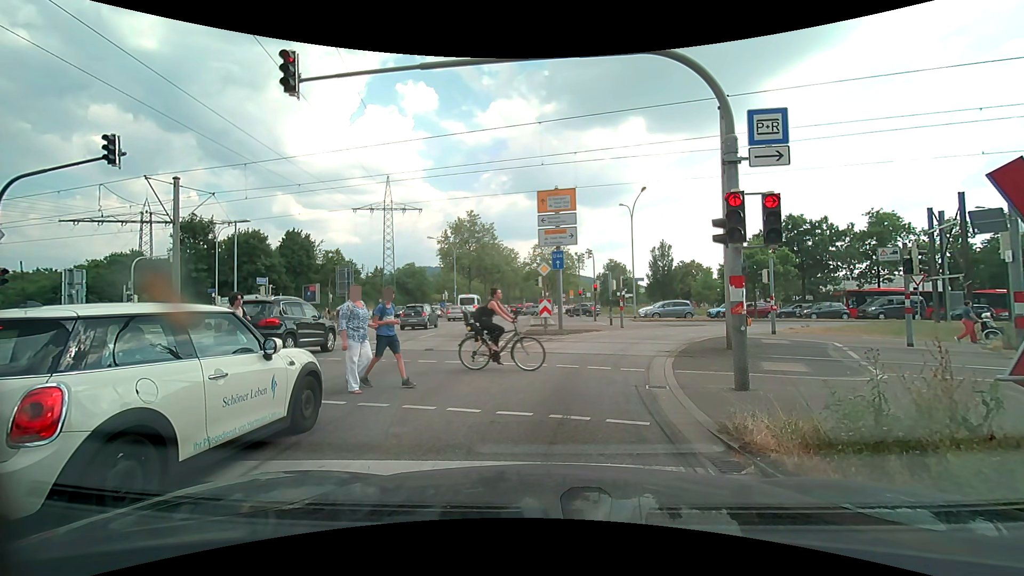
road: primary_link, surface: asphalt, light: Day
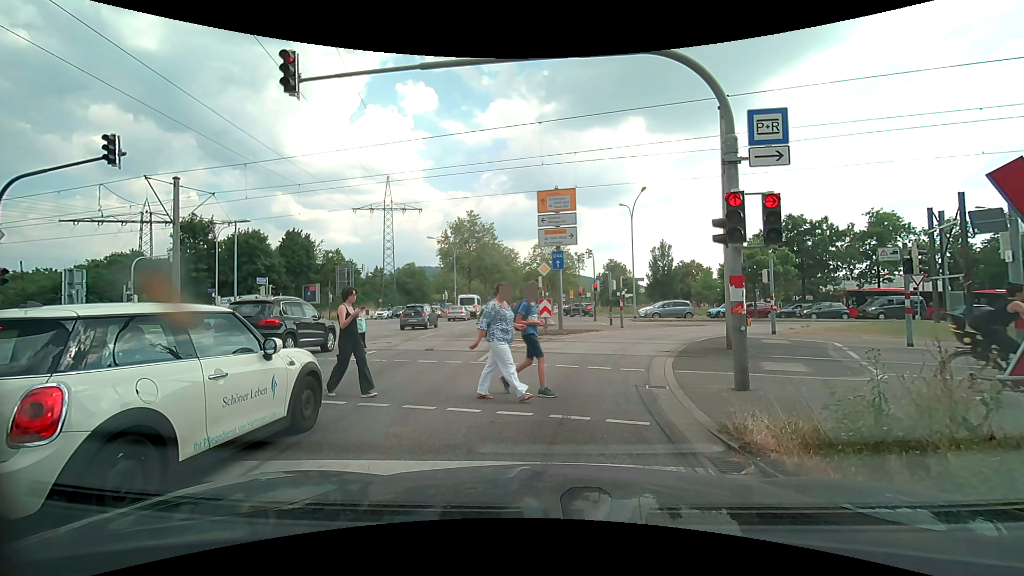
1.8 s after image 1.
(0.0, 0.0) m; 0°
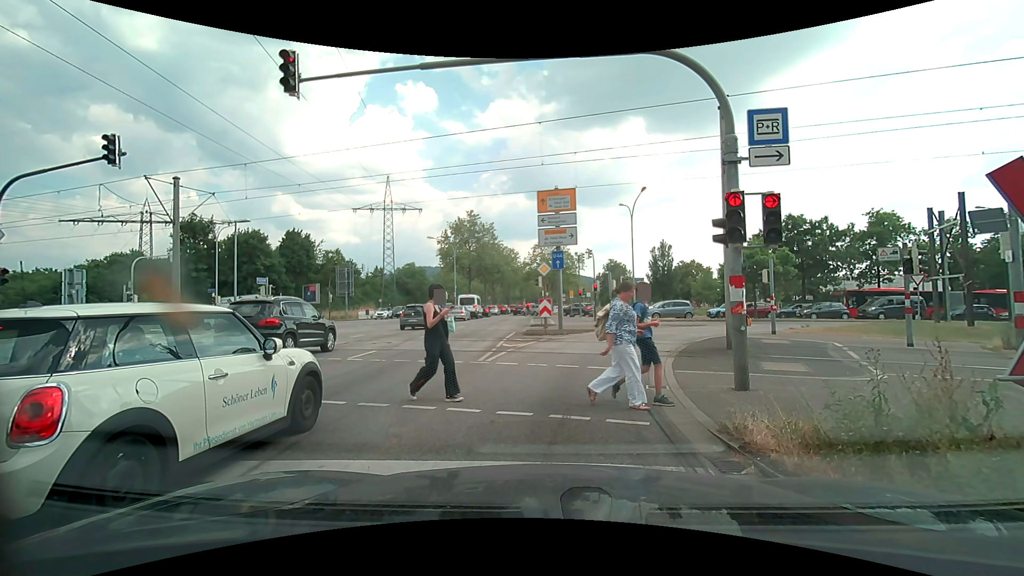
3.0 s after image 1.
(0.0, 0.0) m; 0°
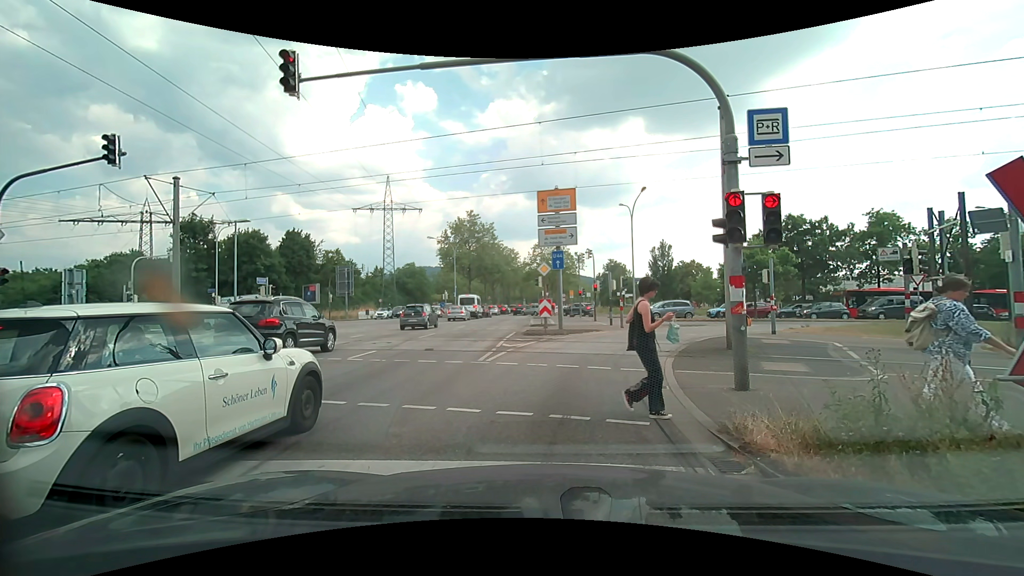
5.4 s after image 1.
(0.0, 0.0) m; 0°
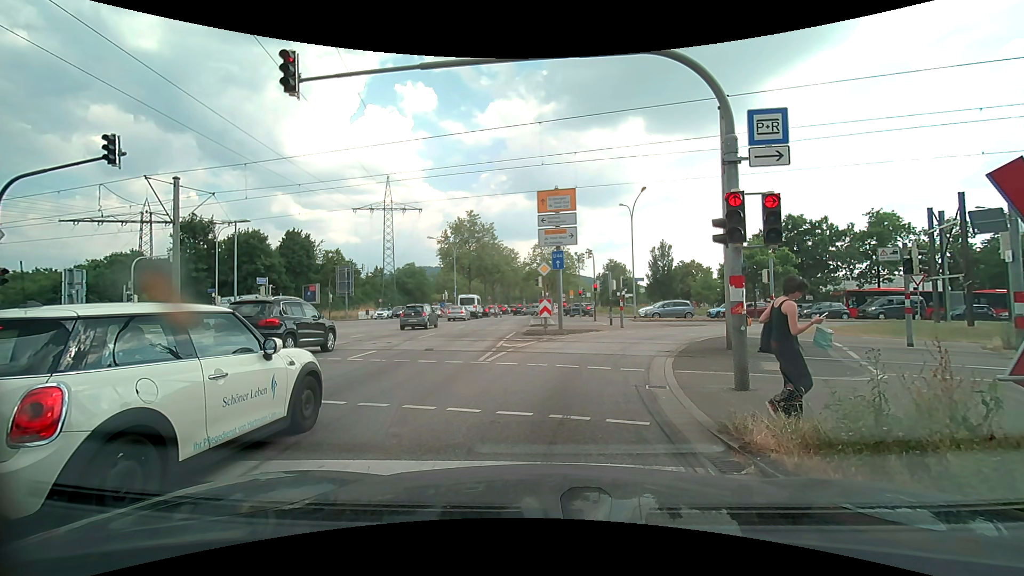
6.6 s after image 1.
(0.0, 0.0) m; 0°
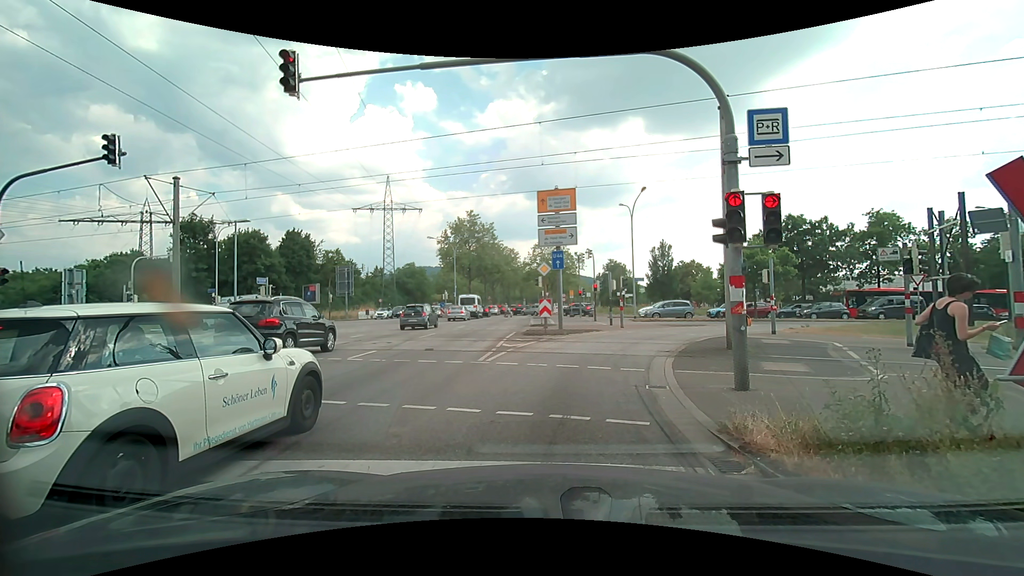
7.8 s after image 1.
(0.0, 0.0) m; 0°
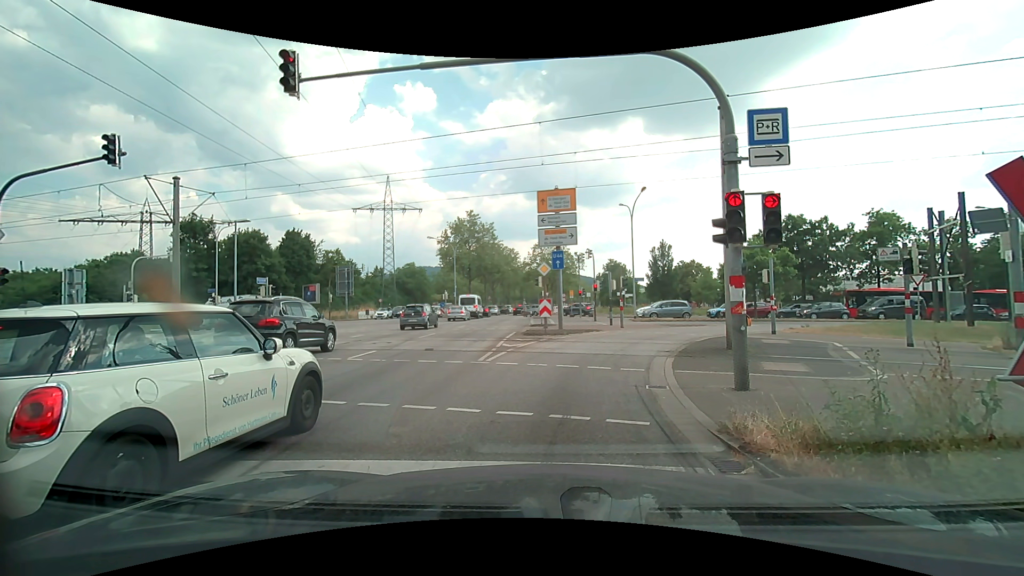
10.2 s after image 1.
(0.0, 0.0) m; 0°
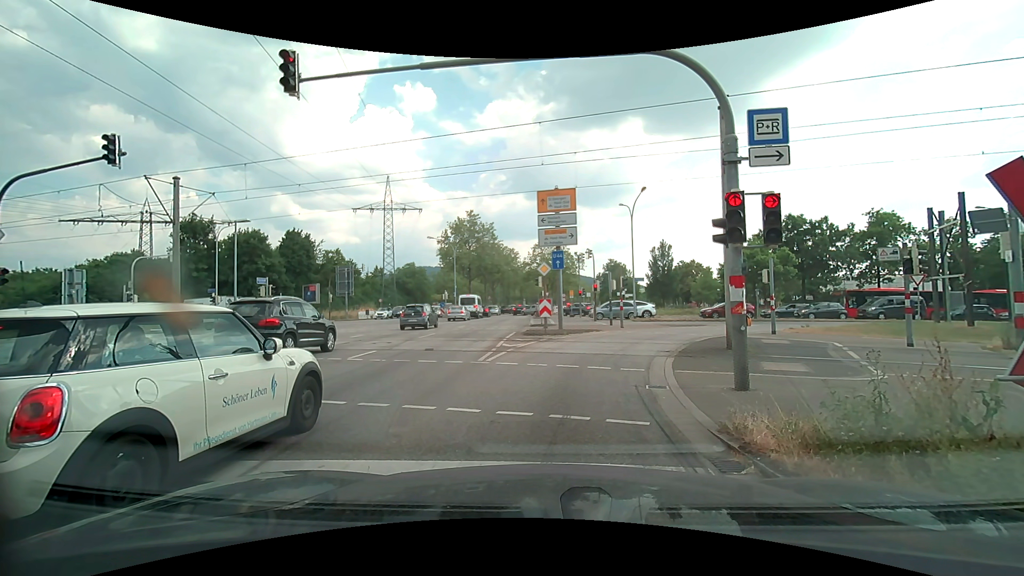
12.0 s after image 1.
(0.0, 0.0) m; 0°
(0, +10) (+2, +20) (+6, +29) (+13, +35) (+22, +40) (+32, +41) (+42, +43) (+52, +45) (+62, +48) (+71, +51) m
